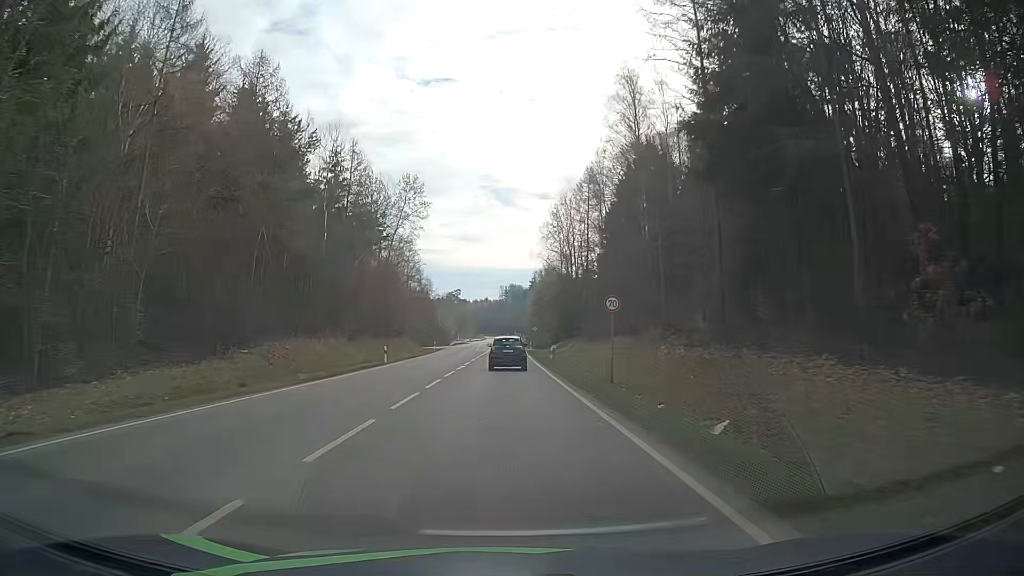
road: secondary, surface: asphalt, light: Day
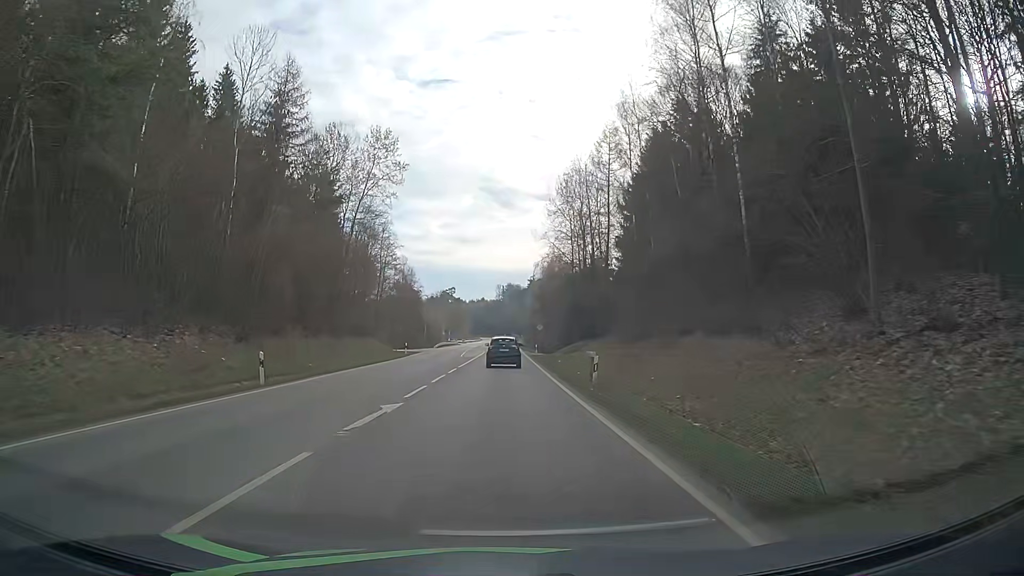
(0.0, +21.3) m; 0°
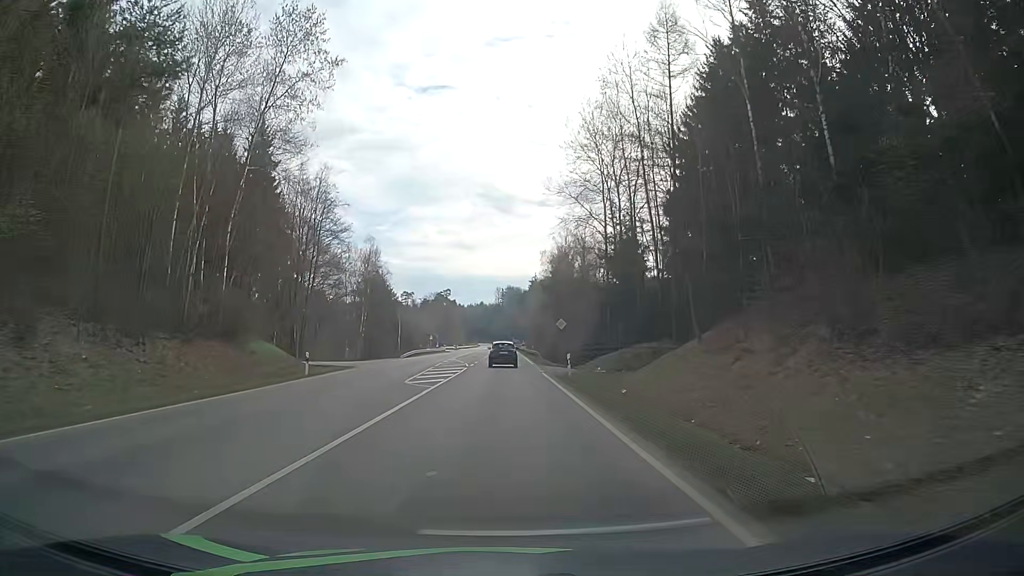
(0.0, +30.5) m; 0°
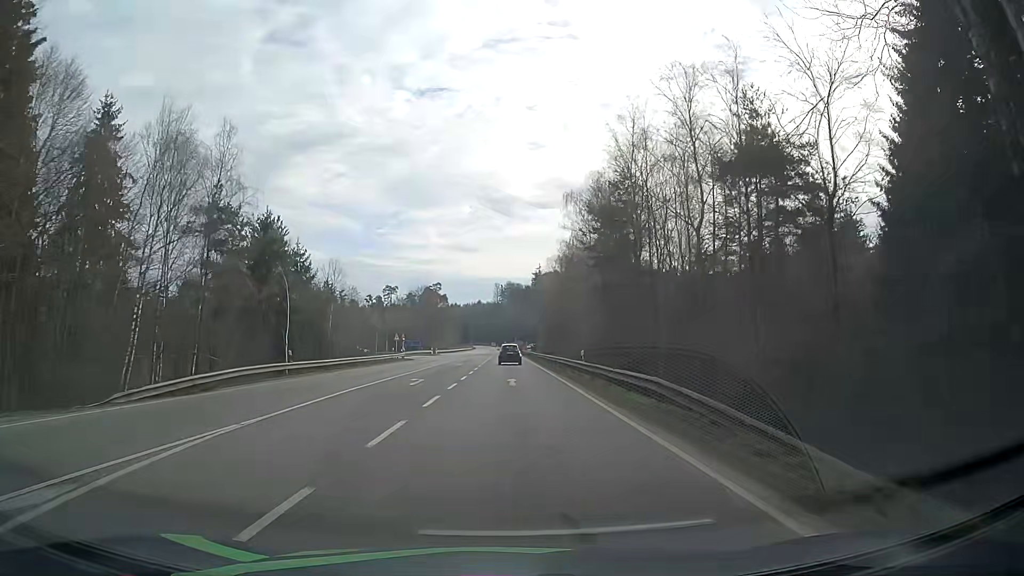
(-0.1, +51.0) m; 0°
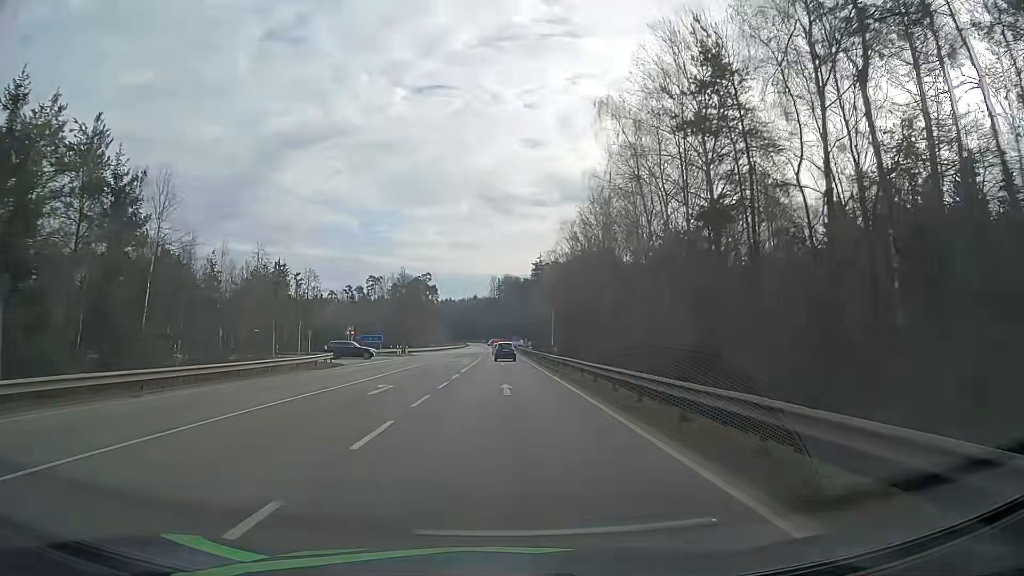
(+0.1, +30.8) m; 0°
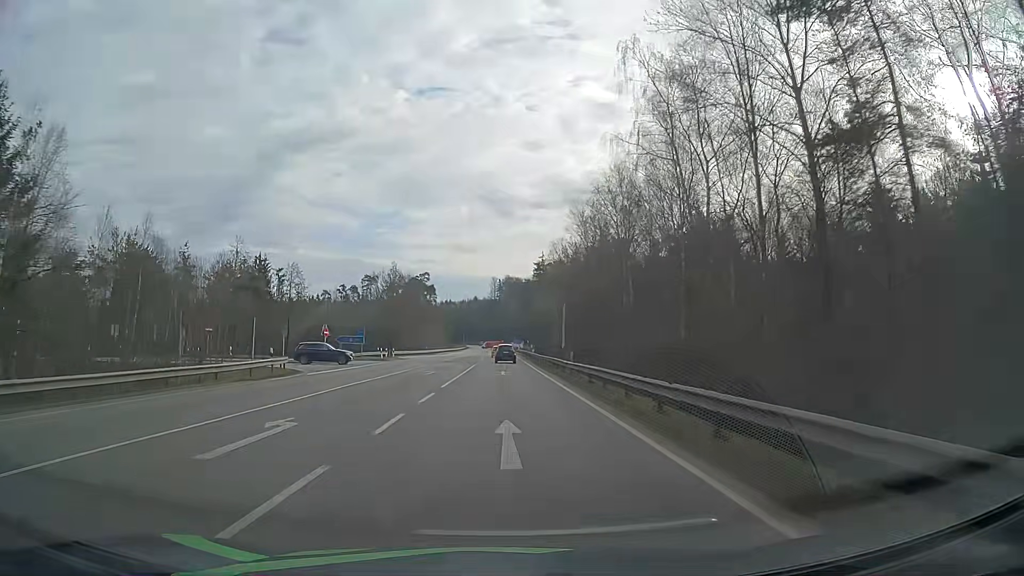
(0.0, +10.3) m; 0°
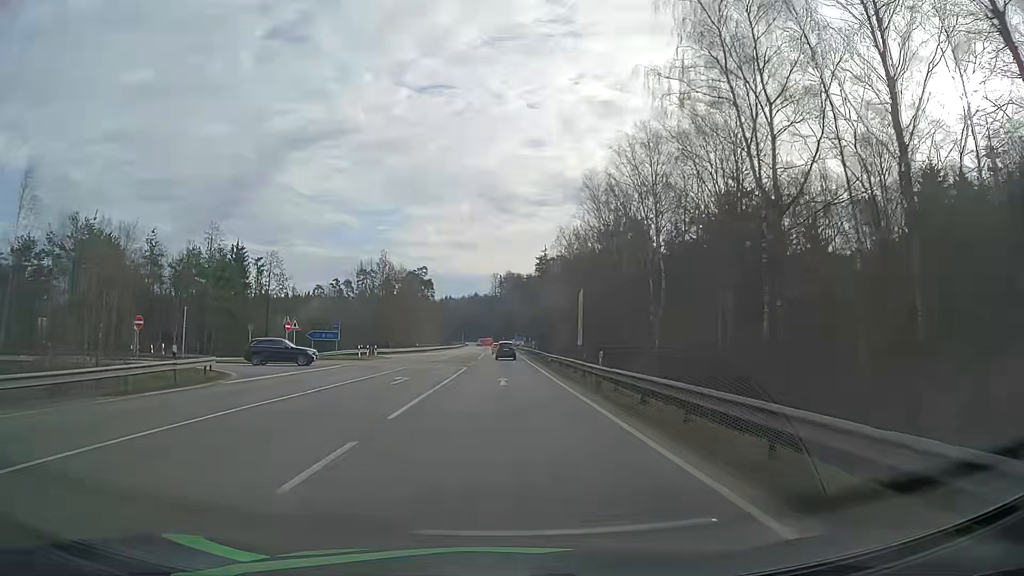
(0.0, +10.3) m; 0°
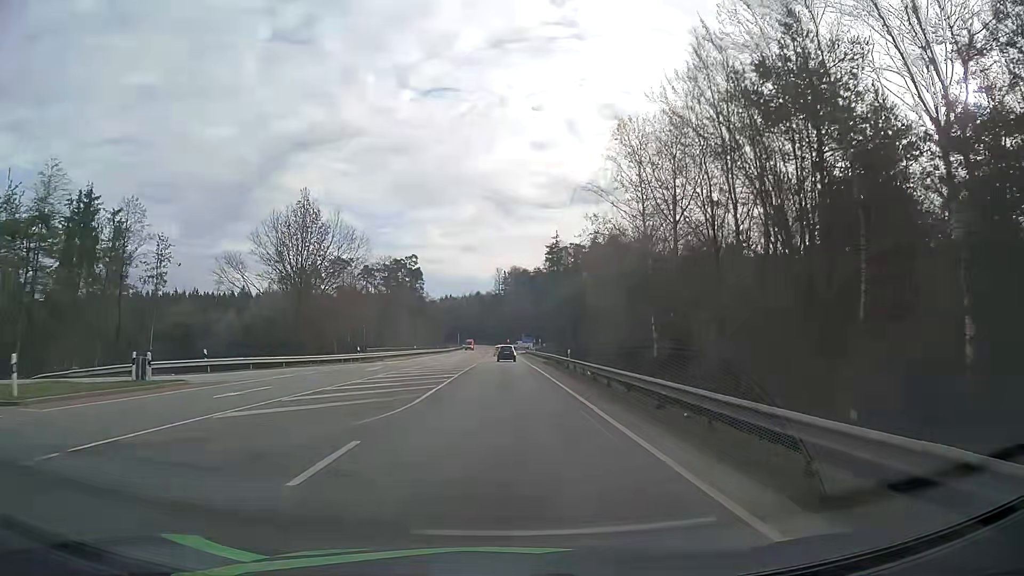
(+0.1, +41.0) m; 0°
(0, +10) (0, +20) (0, +30) (0, +40) (0, +50) (0, +60) (0, +70) (0, +80) (0, +90) (0, +100) m
